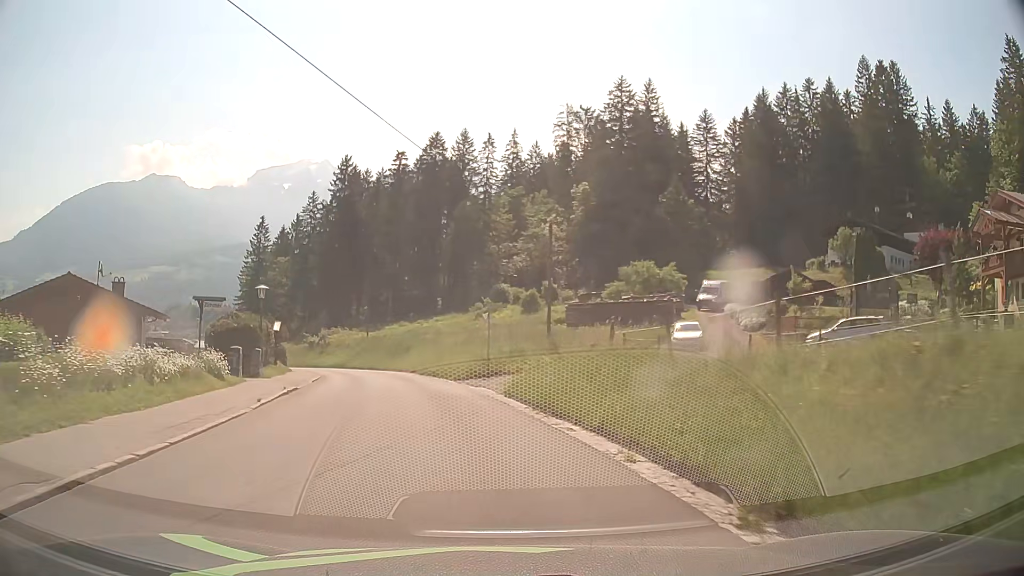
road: tertiary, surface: asphalt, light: Day
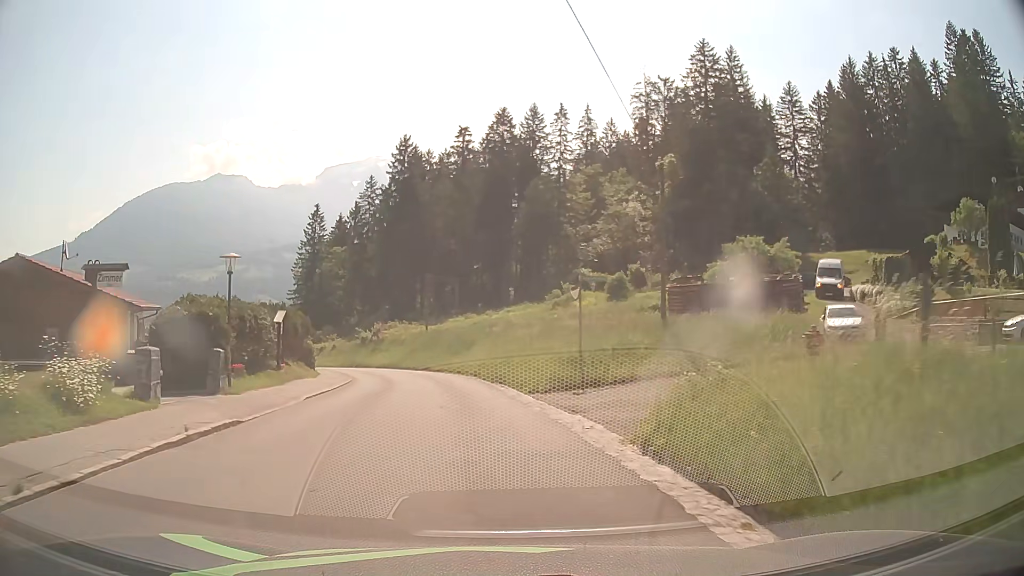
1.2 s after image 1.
(-0.7, +10.3) m; -7°
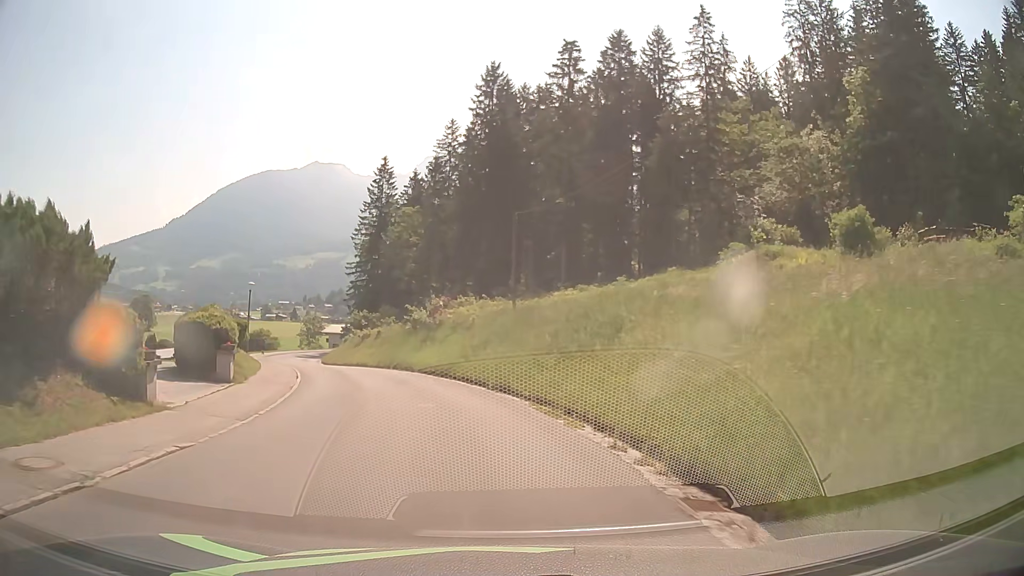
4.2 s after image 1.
(-2.1, +26.4) m; -9°
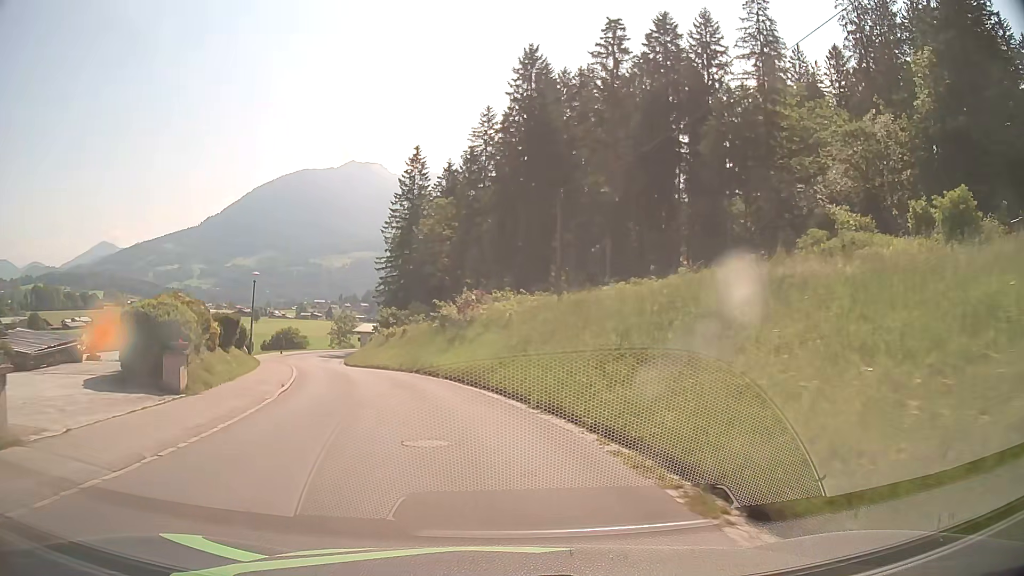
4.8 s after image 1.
(-0.1, +5.7) m; -3°
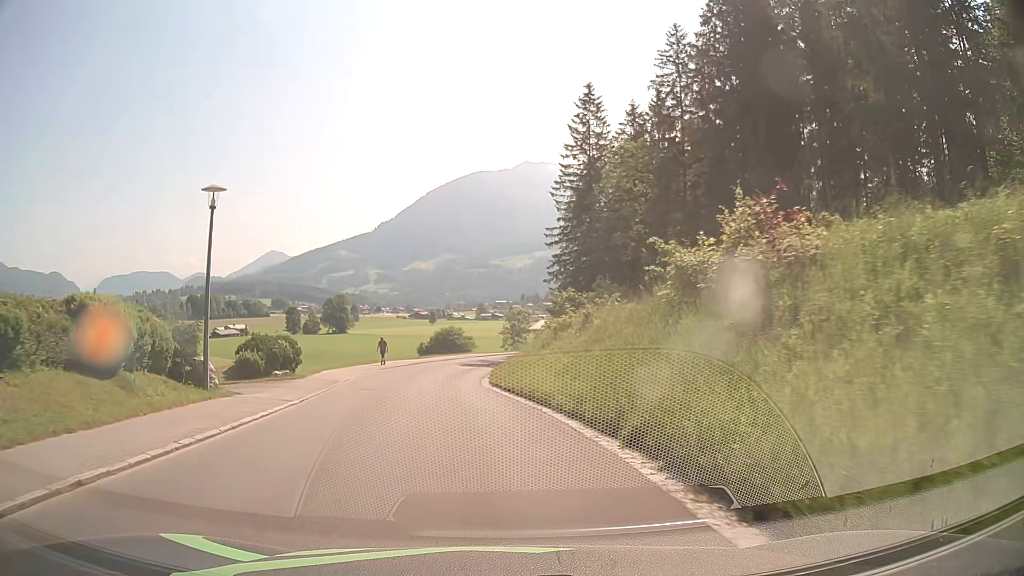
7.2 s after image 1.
(-3.0, +23.4) m; -15°
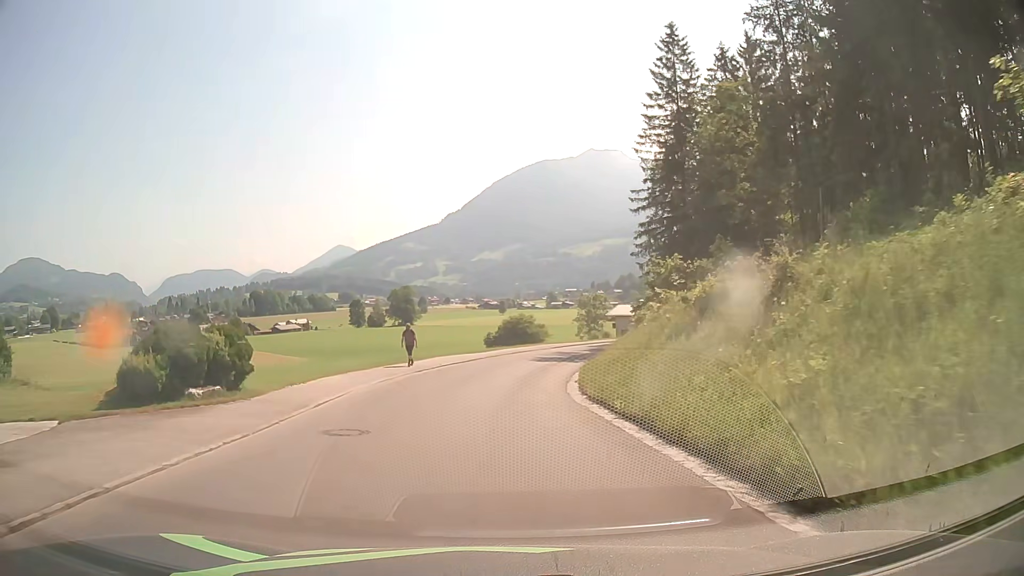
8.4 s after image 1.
(-0.8, +12.0) m; -6°
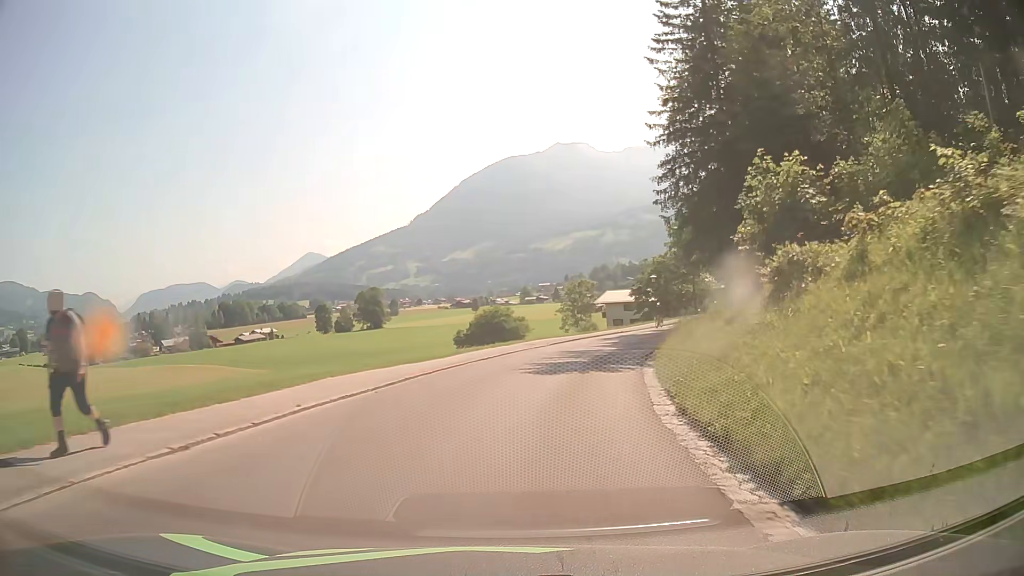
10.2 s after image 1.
(-0.1, +18.3) m; +2°
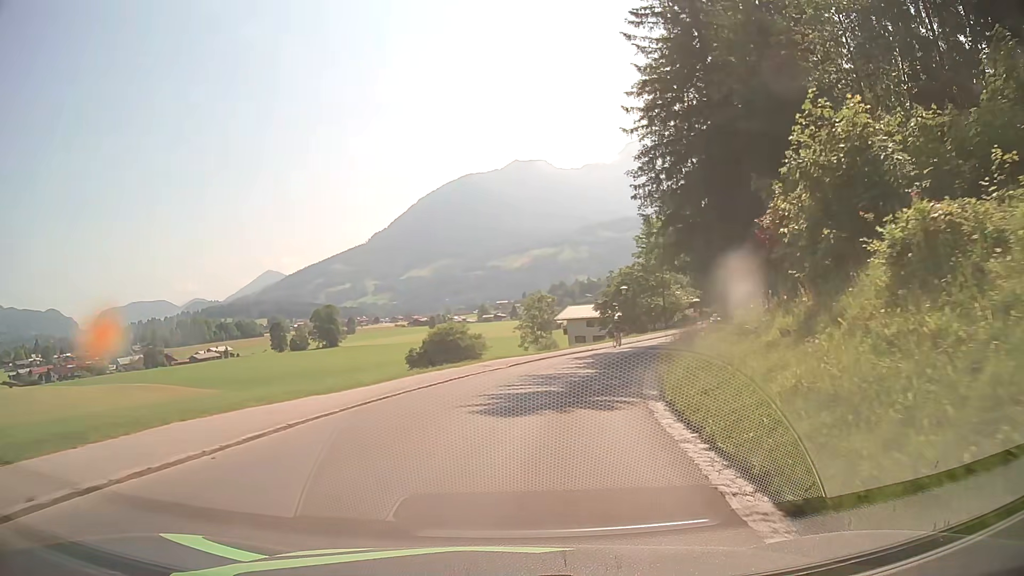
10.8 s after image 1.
(+0.2, +6.0) m; +3°
(+1, +10) (+2, +20) (+5, +29) (+9, +39) (+13, +48) (+18, +57) (+22, +66) (+27, +75) (+31, +84) (+35, +92) m
